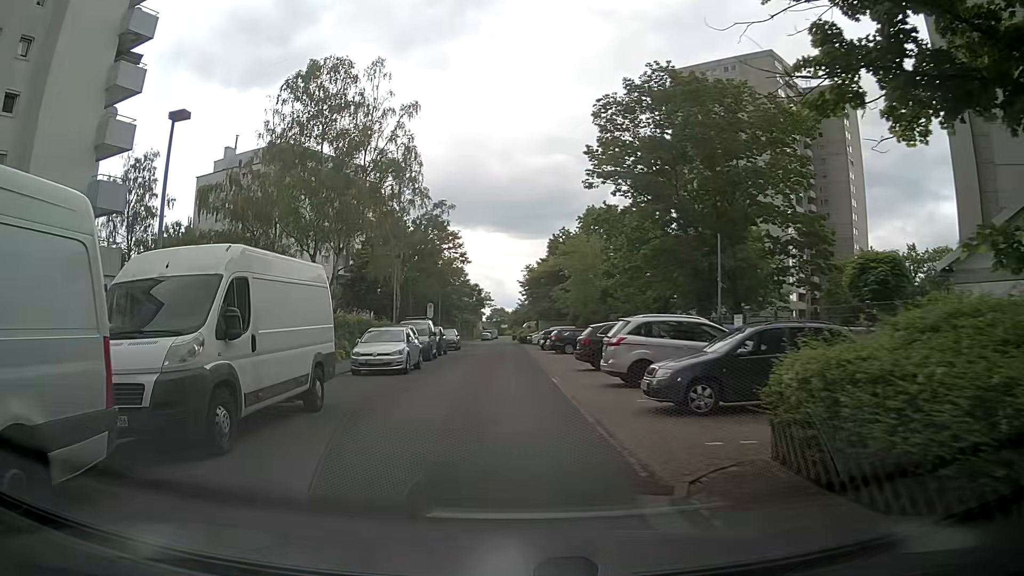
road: residential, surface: asphalt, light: Day
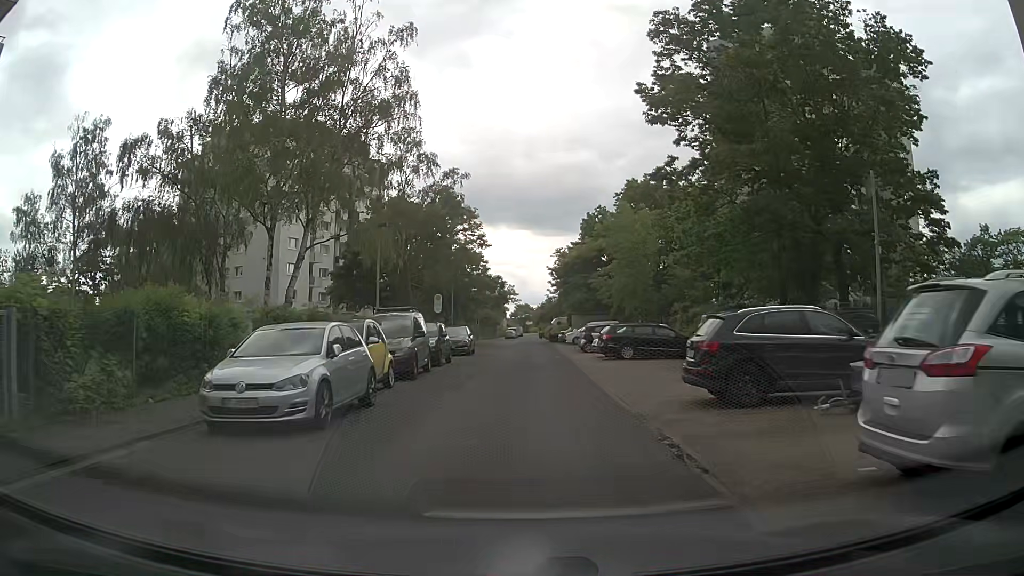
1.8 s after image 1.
(-0.4, +12.1) m; -2°
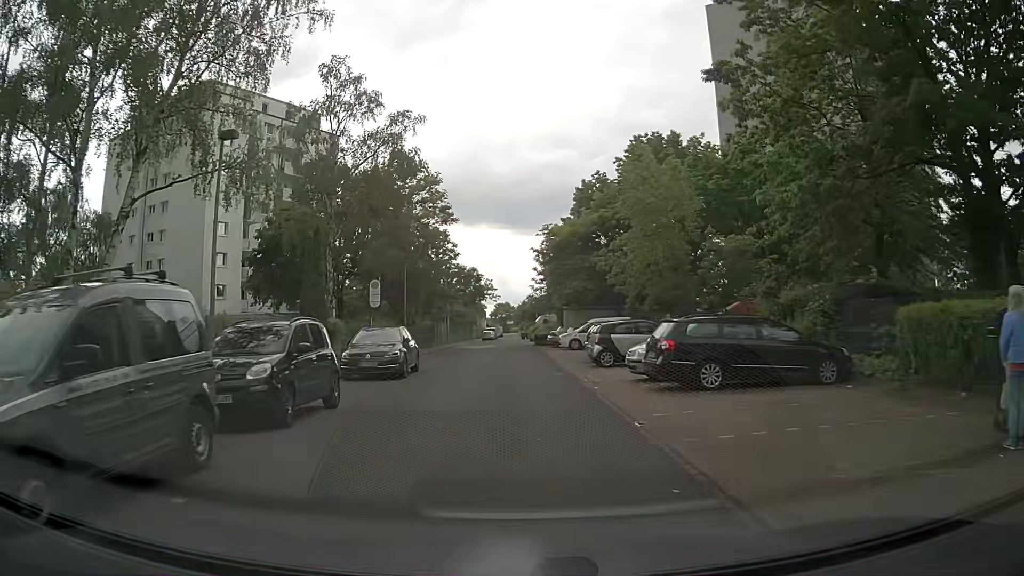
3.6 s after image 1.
(+0.1, +14.3) m; +1°
(0, +10) (0, +20) (-1, +30) (-1, +40) (-1, +50) (-1, +60) (-1, +70) (-1, +80) (-1, +90) (-1, +100) m
